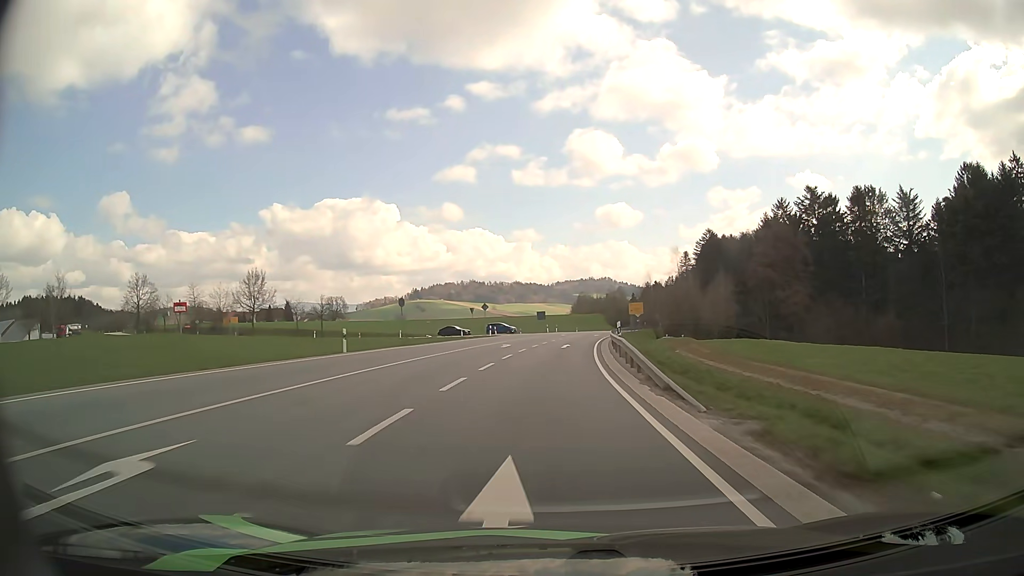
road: secondary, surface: asphalt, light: Day
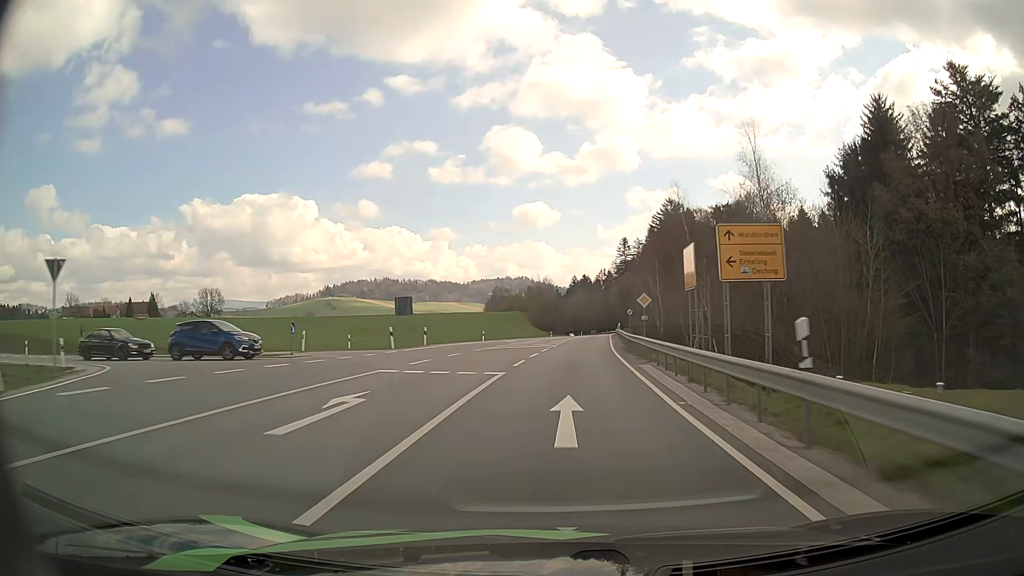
(+3.5, +64.0) m; +7°
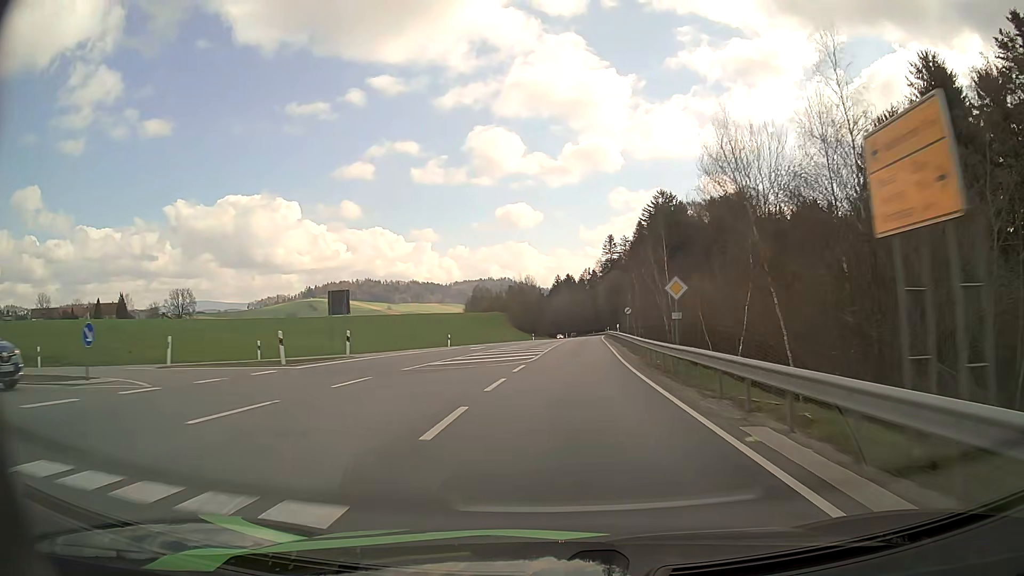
(+0.2, +13.2) m; +2°
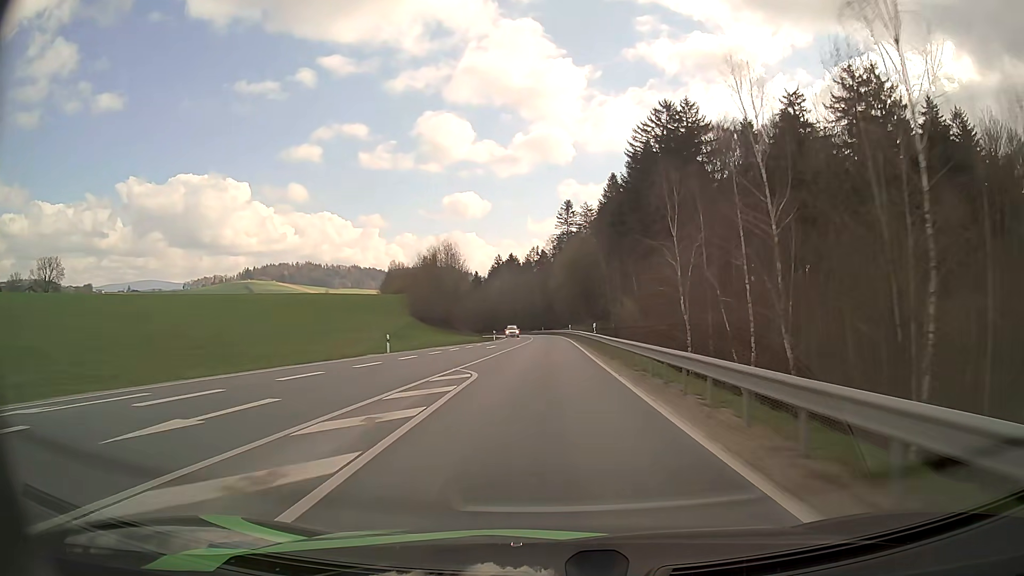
(+3.5, +68.3) m; +5°
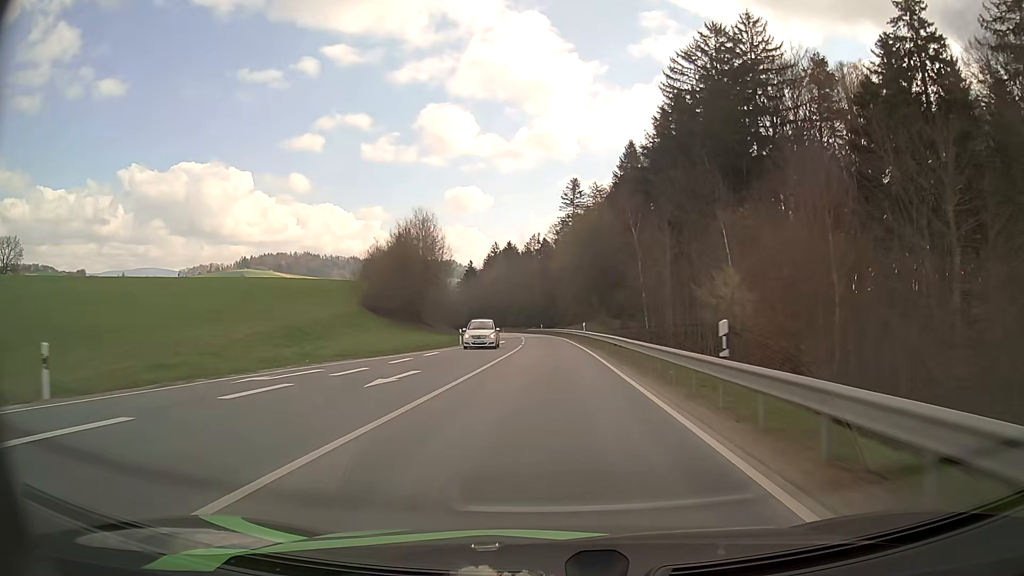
(0.0, +28.7) m; 0°
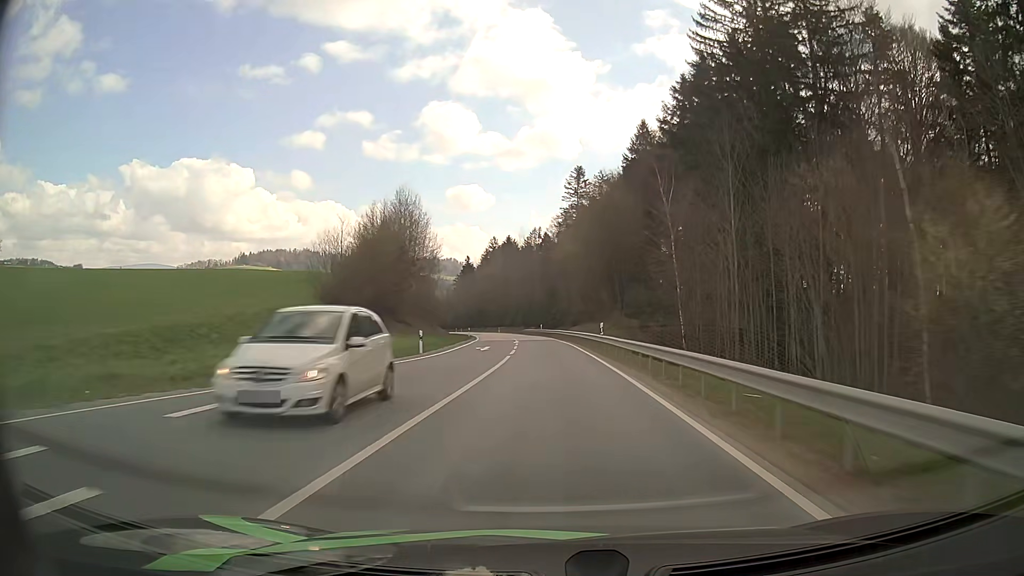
(0.0, +14.5) m; 0°
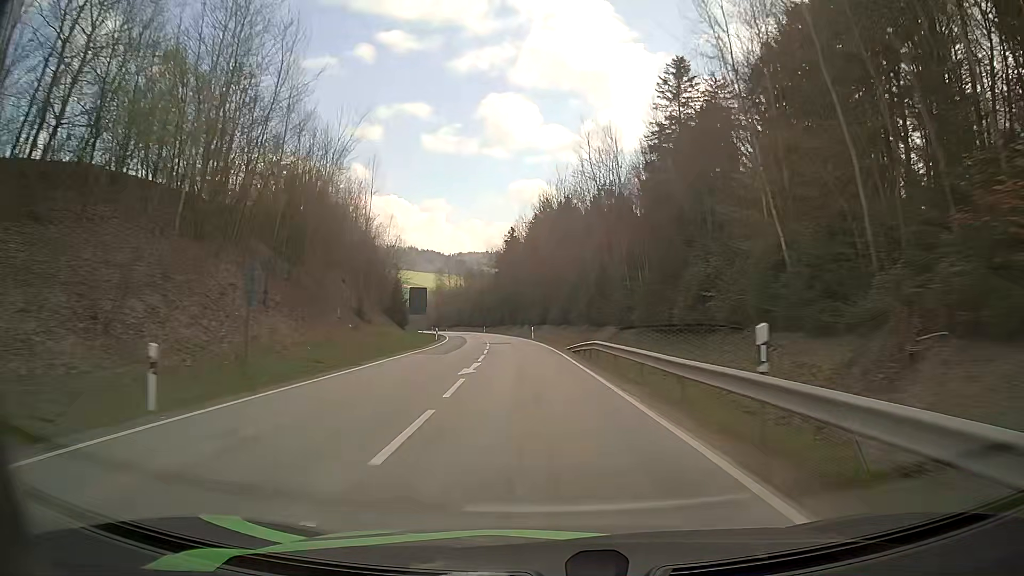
(-2.3, +72.1) m; -5°
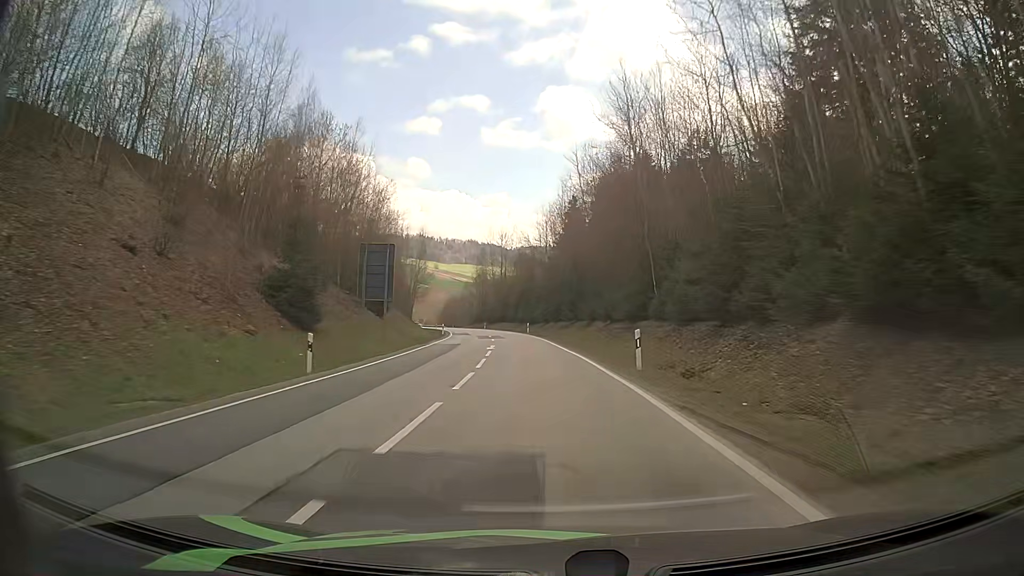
(-2.1, +41.7) m; -5°
(0, +10) (0, +20) (-1, +30) (-2, +40) (-3, +50) (-4, +60) (-5, +70) (-7, +80) (-8, +89) (-10, +99) m
